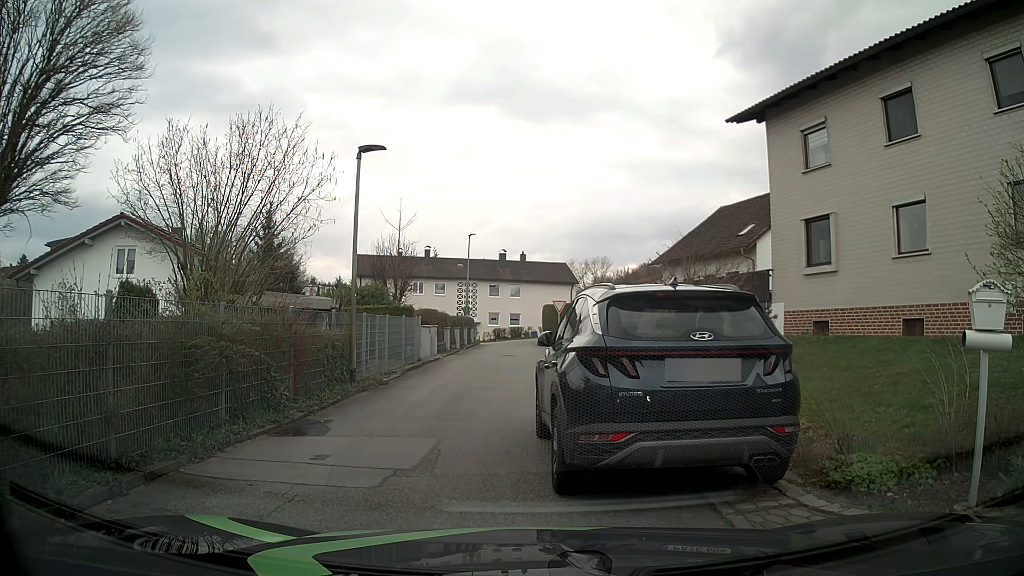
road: residential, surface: asphalt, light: Day
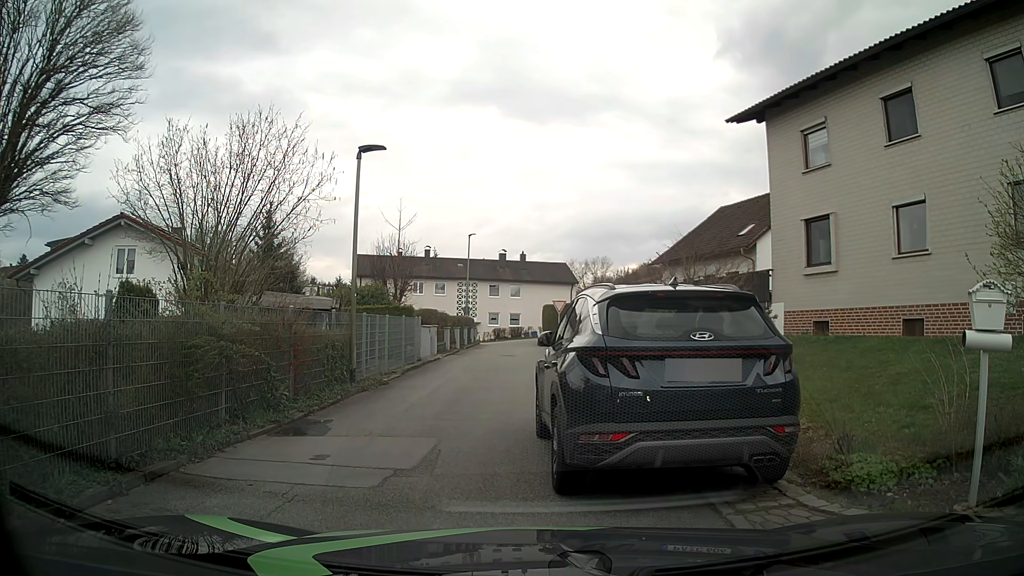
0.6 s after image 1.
(0.0, 0.0) m; 0°
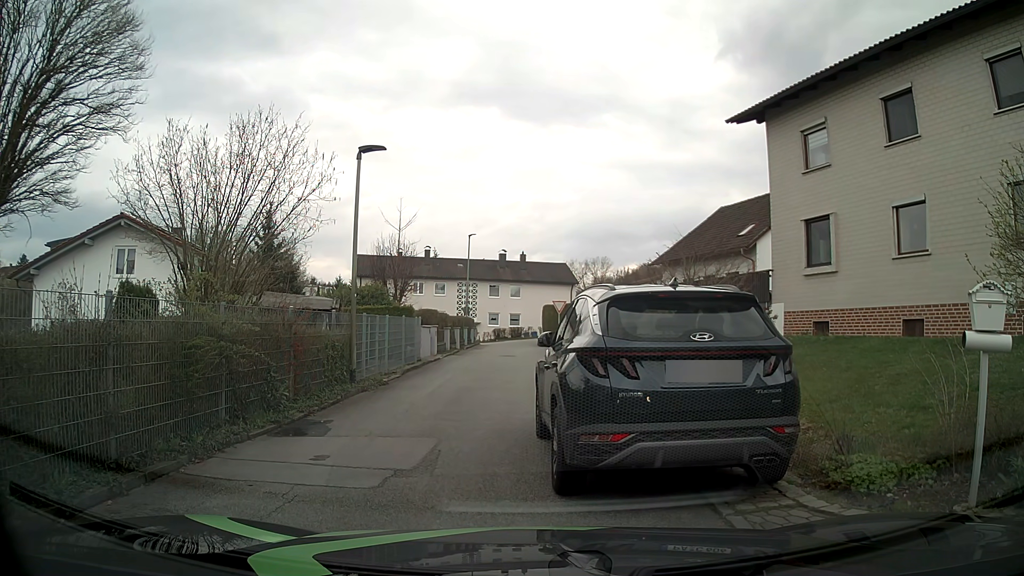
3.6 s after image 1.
(0.0, 0.0) m; 0°
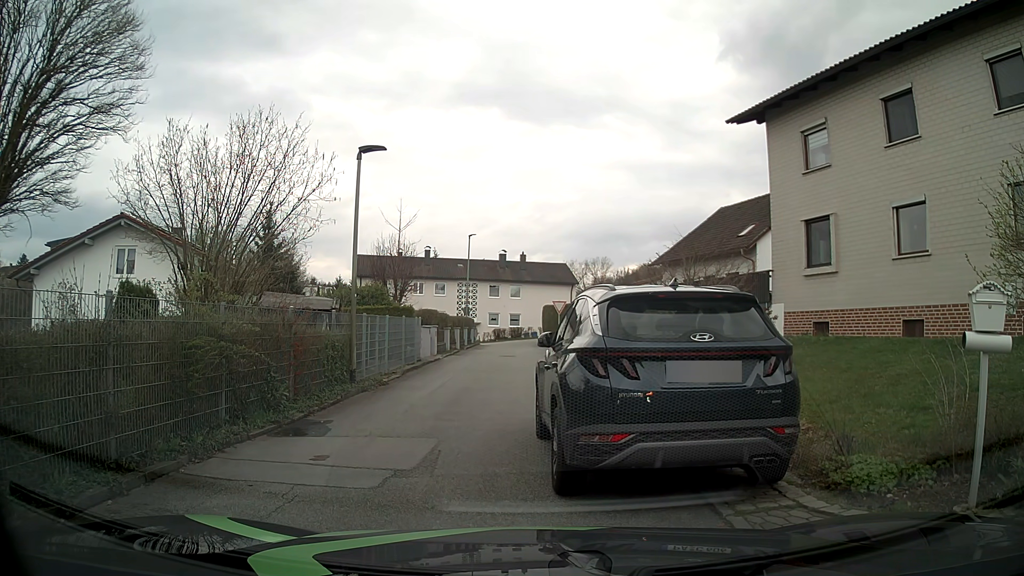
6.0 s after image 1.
(0.0, 0.0) m; 0°
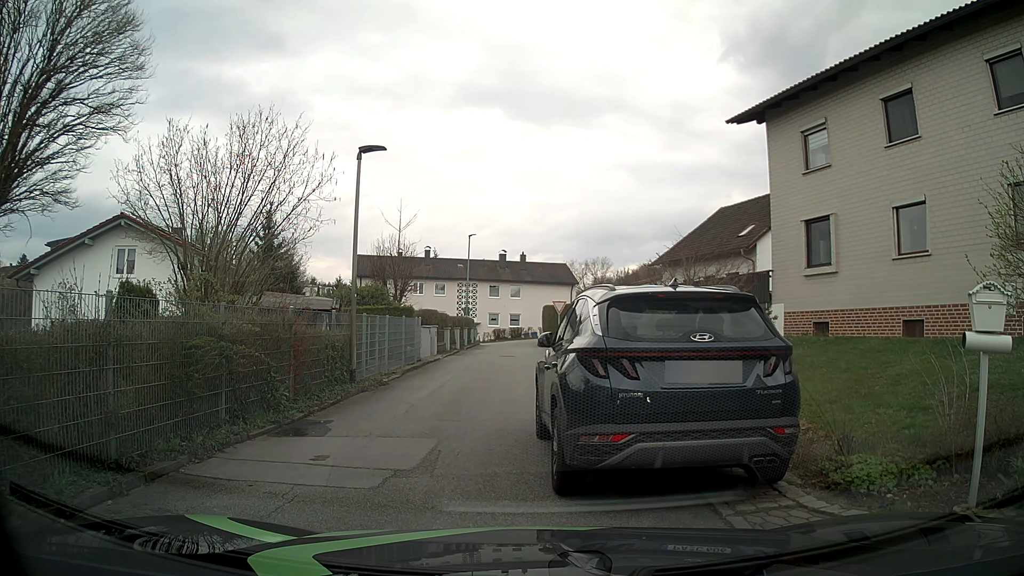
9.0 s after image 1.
(0.0, 0.0) m; 0°
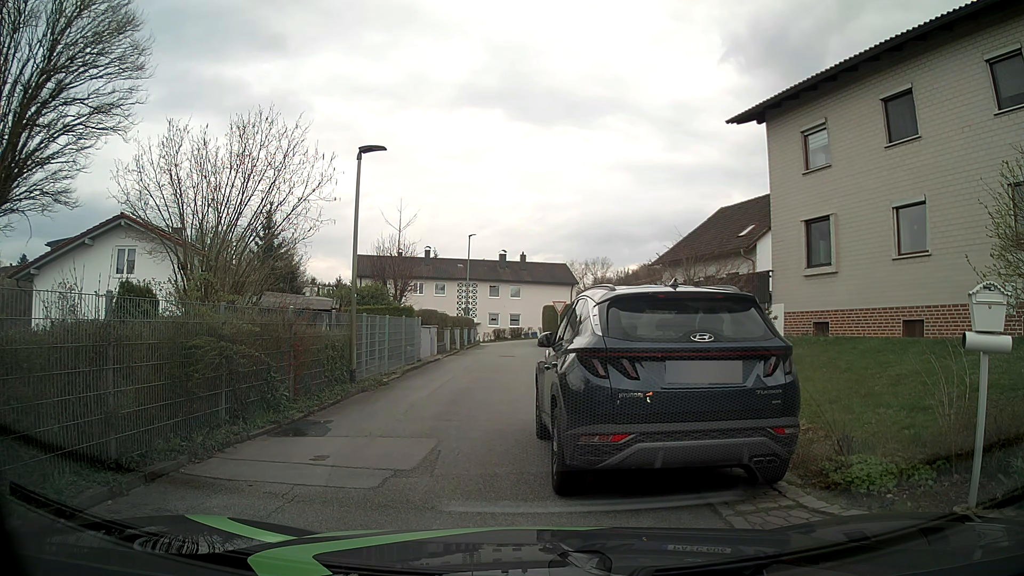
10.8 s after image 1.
(0.0, 0.0) m; 0°
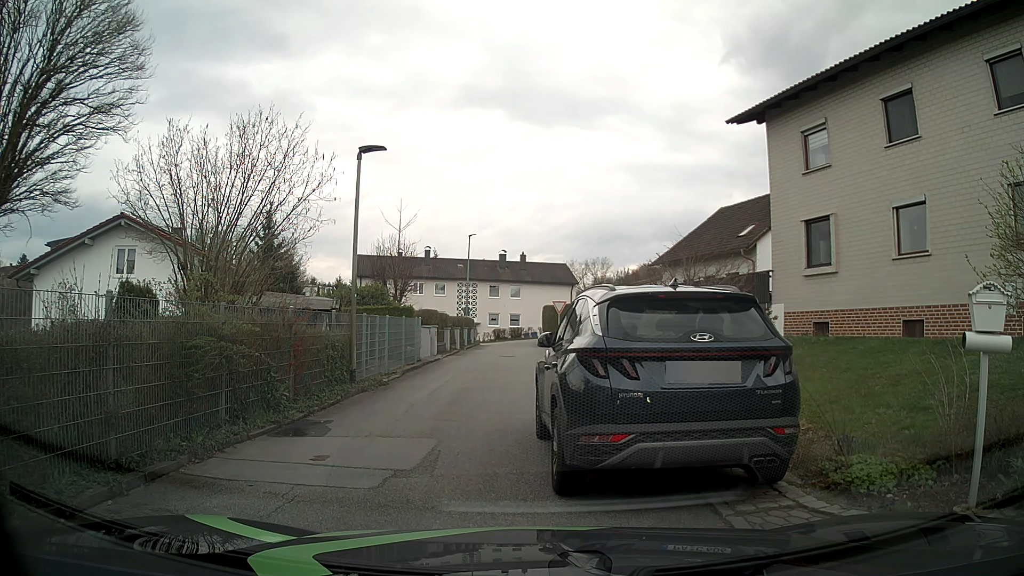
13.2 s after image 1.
(0.0, 0.0) m; 0°
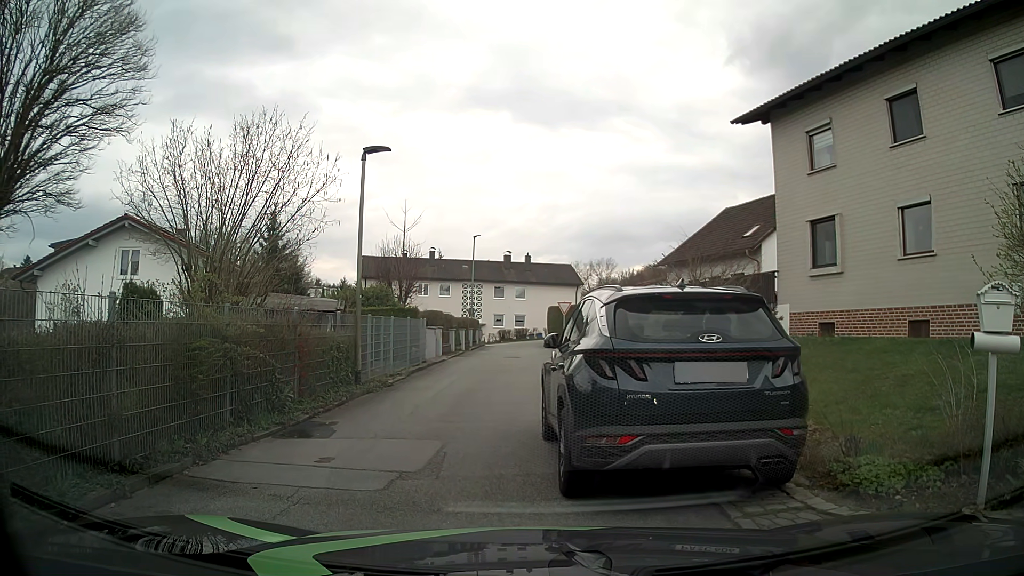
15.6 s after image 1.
(0.0, 0.0) m; 0°
